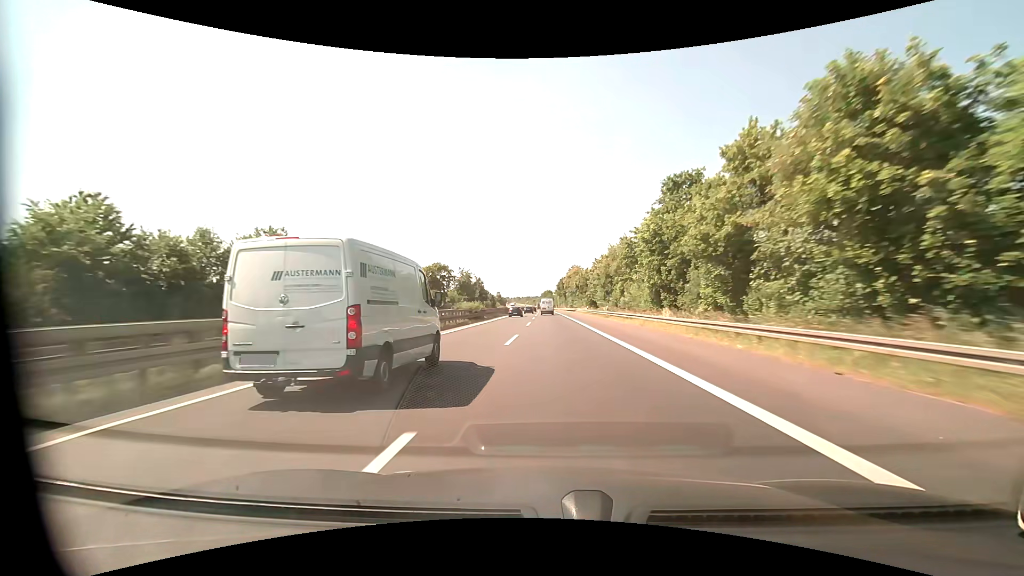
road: motorway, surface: asphalt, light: Day
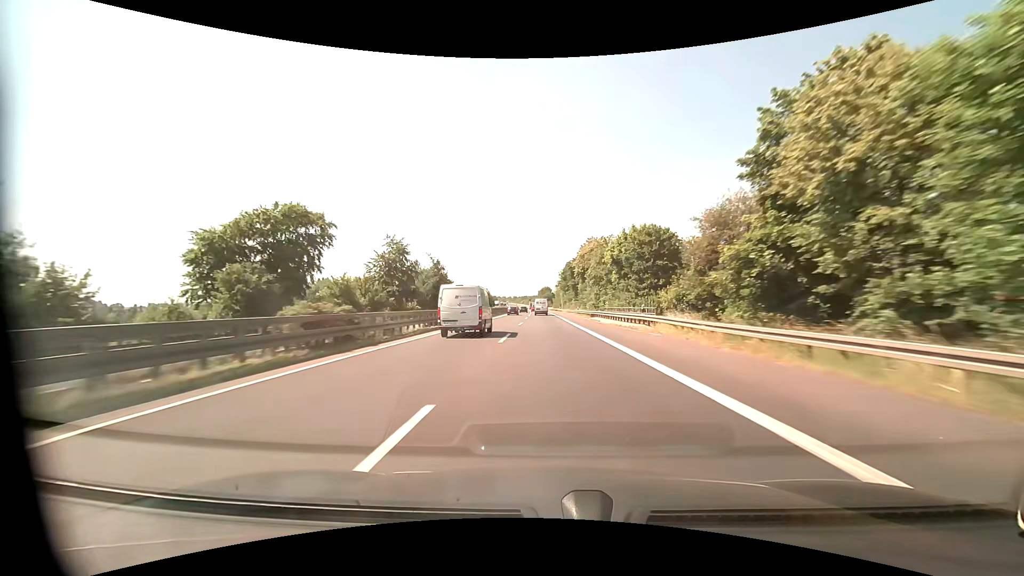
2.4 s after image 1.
(0.0, +70.5) m; 0°
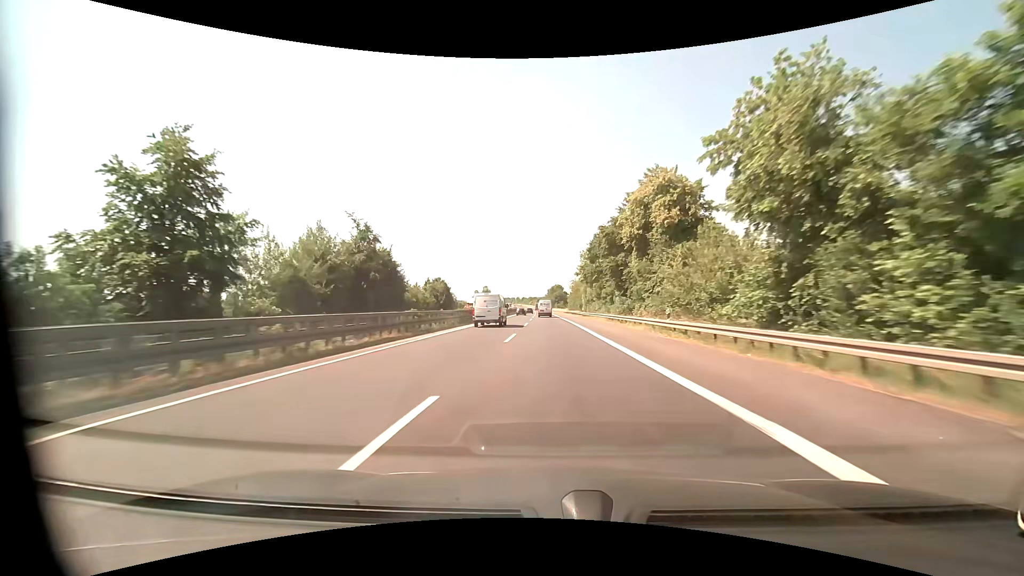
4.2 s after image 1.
(-0.5, +53.1) m; -1°
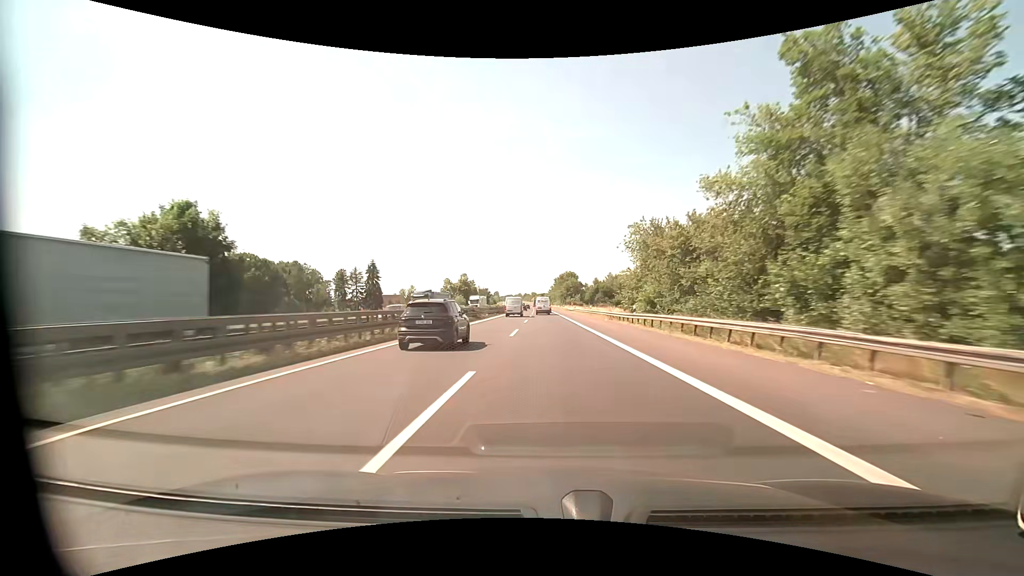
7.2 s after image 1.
(-0.7, +87.2) m; 0°
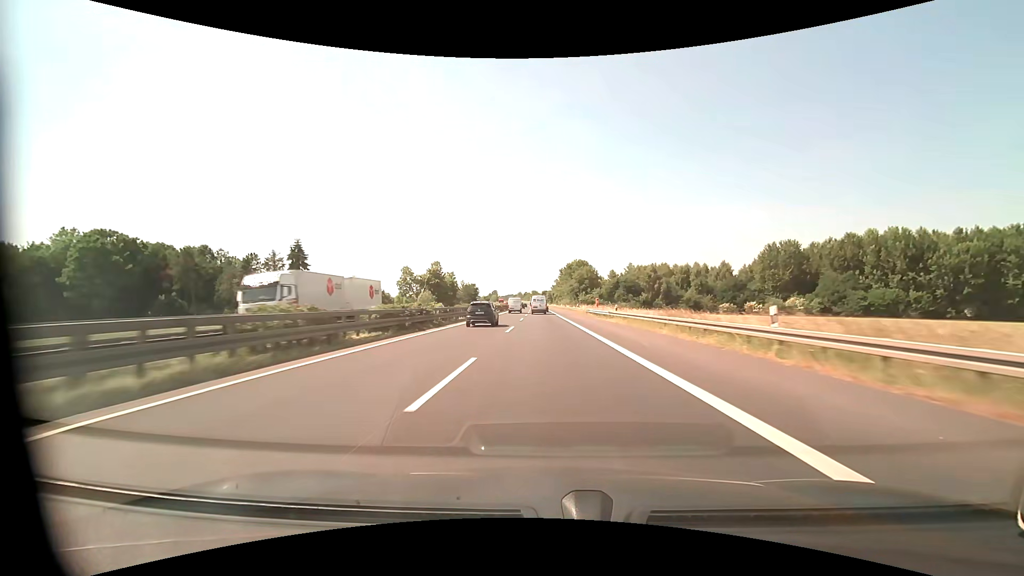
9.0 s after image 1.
(-0.2, +51.4) m; 0°
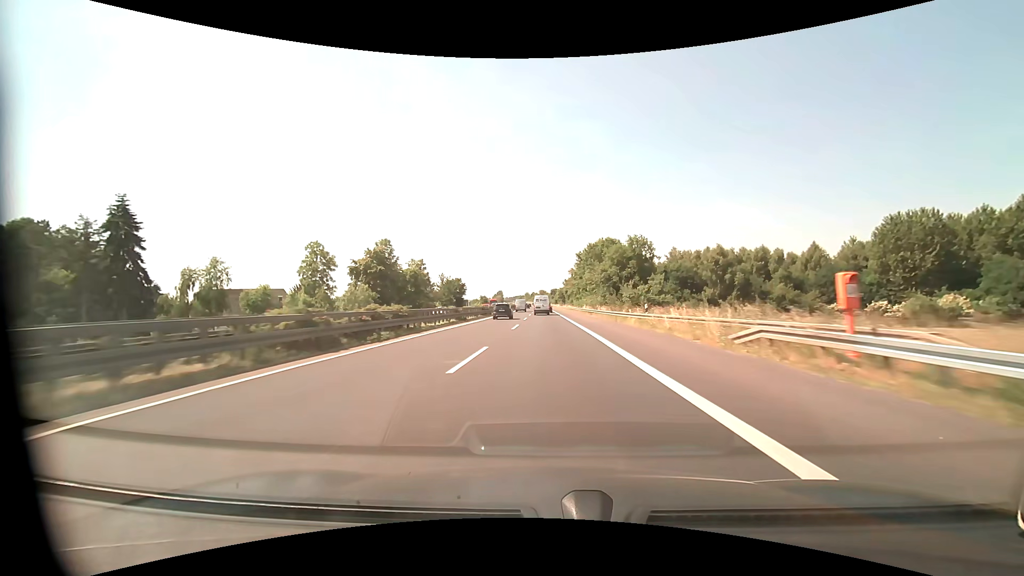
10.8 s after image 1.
(-0.4, +50.3) m; -1°
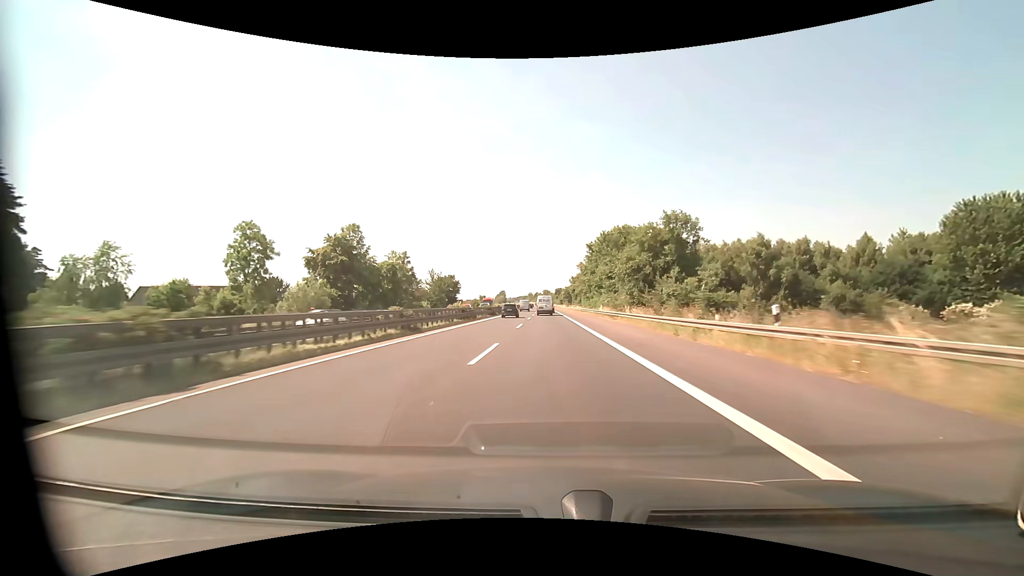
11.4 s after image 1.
(-0.1, +16.5) m; -1°
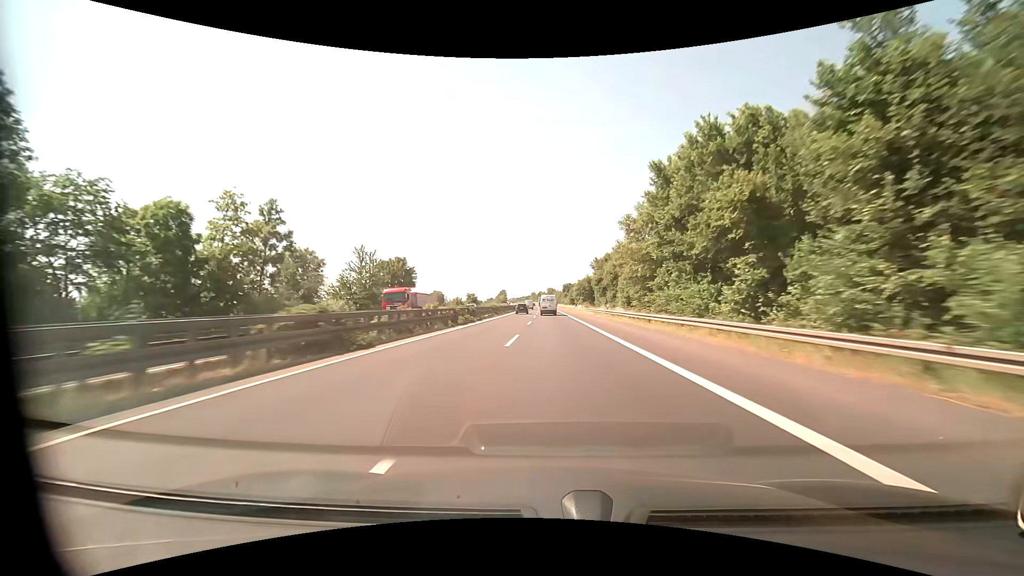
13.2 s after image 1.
(-0.2, +48.9) m; -1°
(0, +10) (0, +20) (0, +30) (0, +40) (0, +50) (0, +60) (0, +70) (0, +80) (0, +90) (0, +100) m
